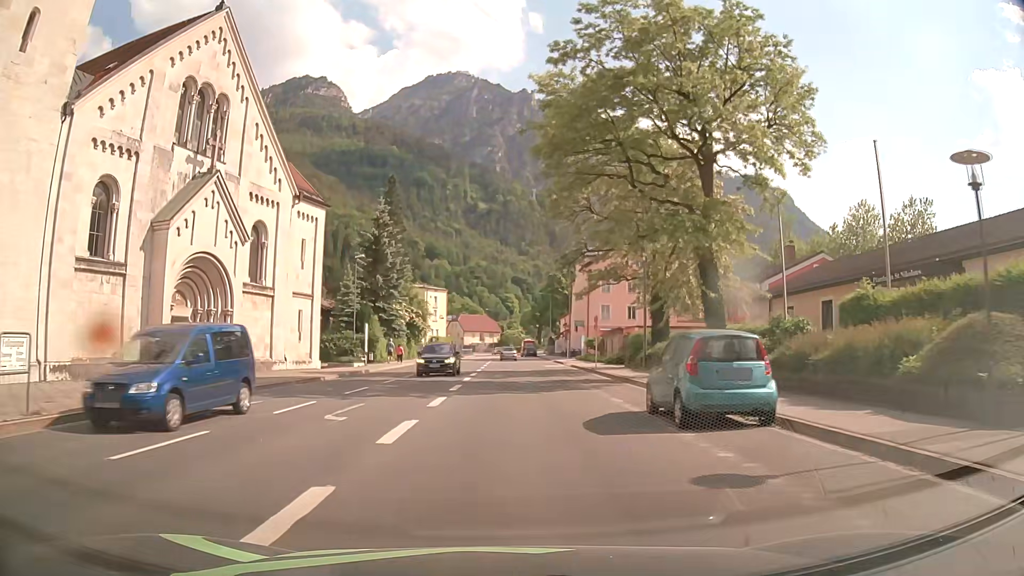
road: primary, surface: asphalt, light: Day
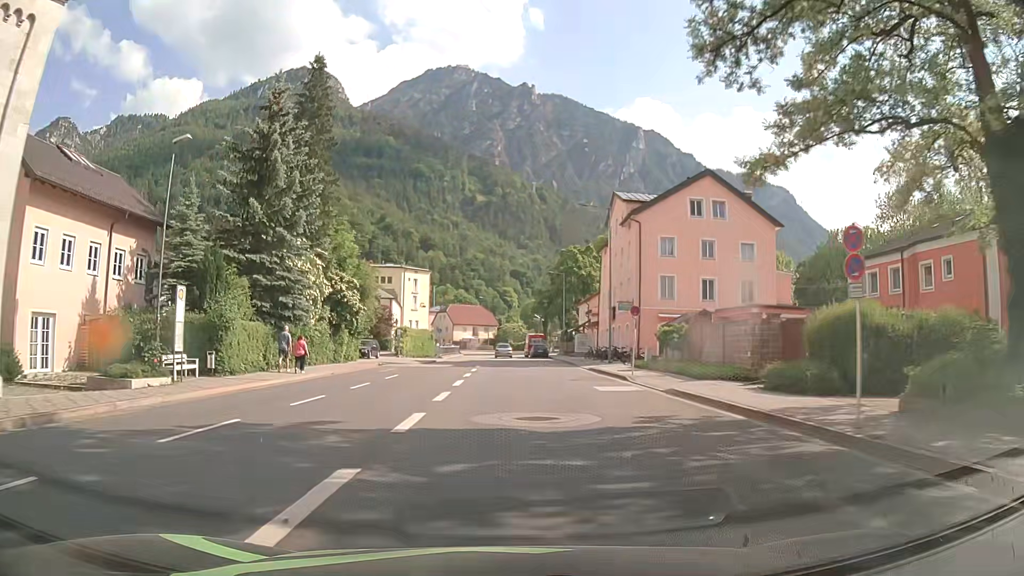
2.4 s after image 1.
(+0.5, +29.3) m; +2°
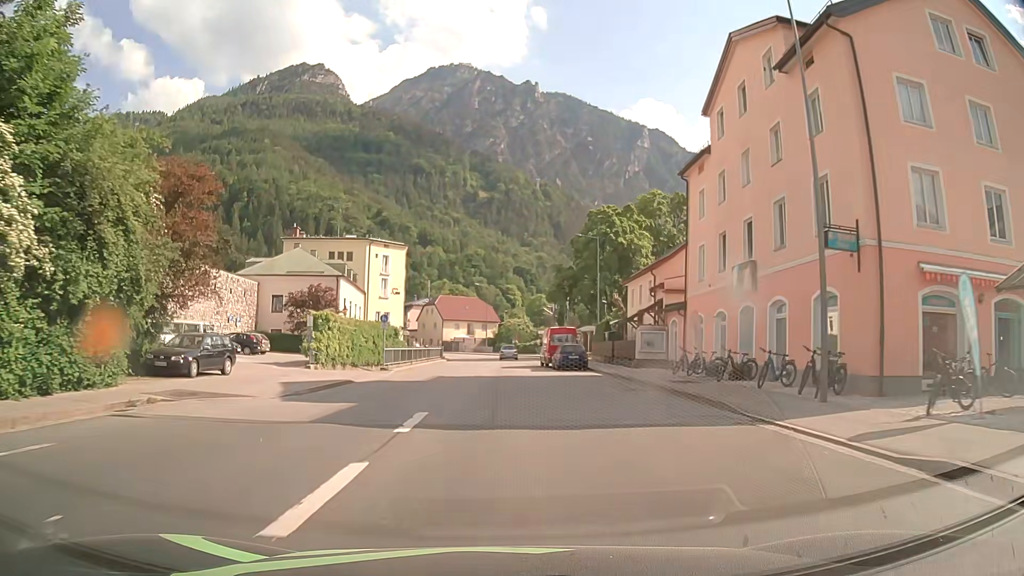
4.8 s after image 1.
(-0.3, +30.1) m; -1°
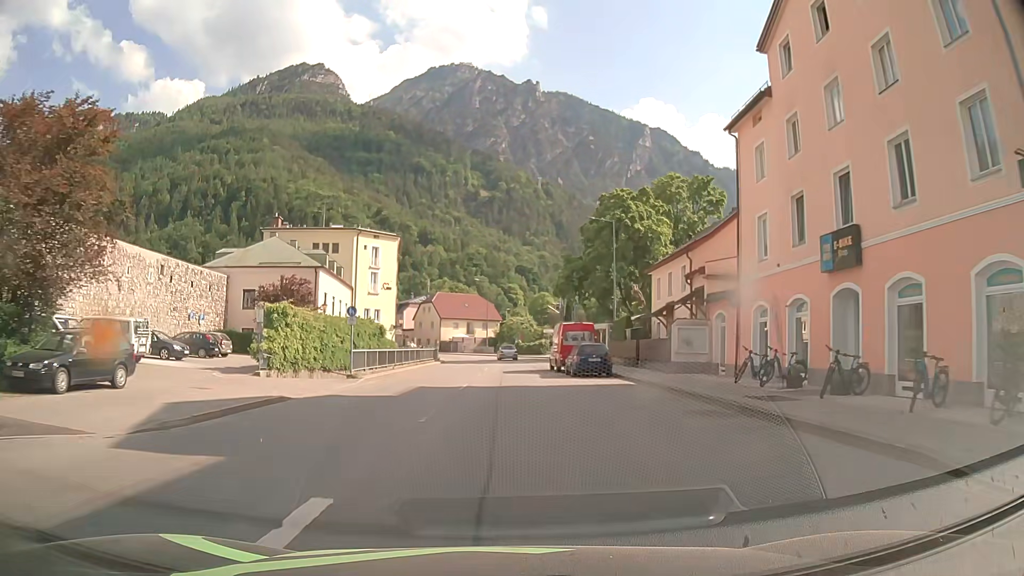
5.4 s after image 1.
(0.0, +7.6) m; 0°
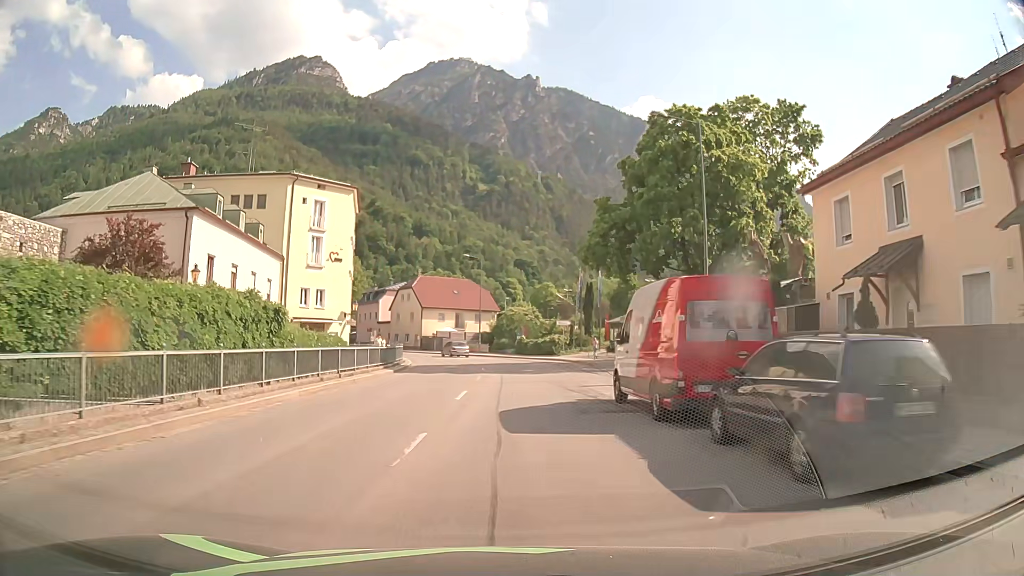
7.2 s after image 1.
(-0.1, +22.7) m; -1°
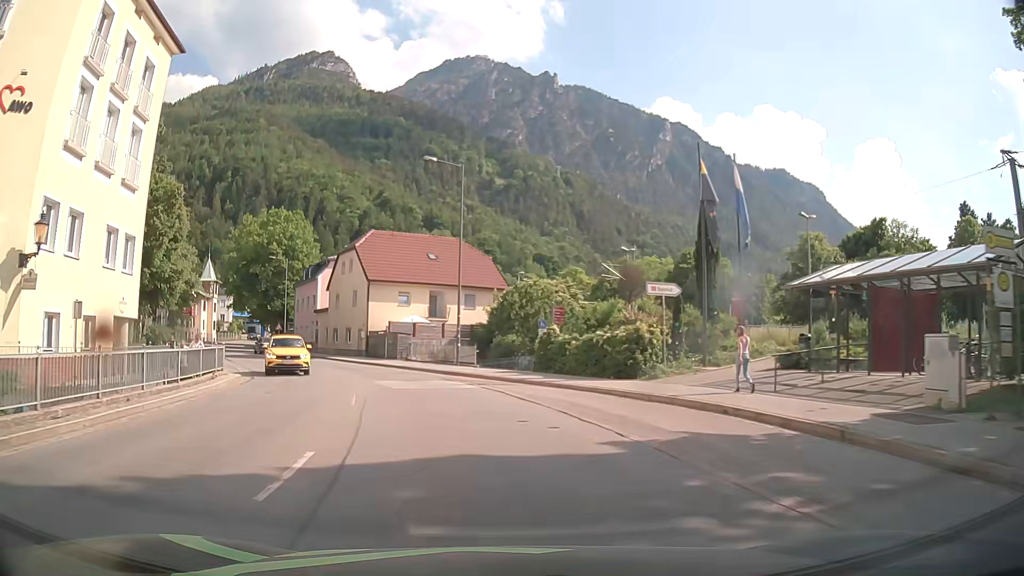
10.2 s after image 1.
(+1.0, +38.1) m; 0°
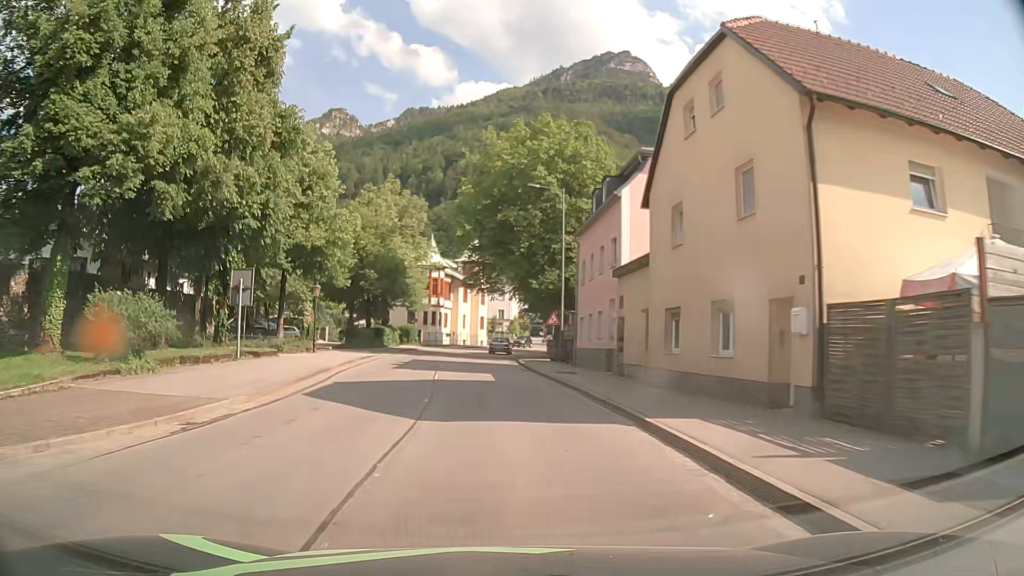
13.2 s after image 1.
(-9.1, +36.3) m; -27°
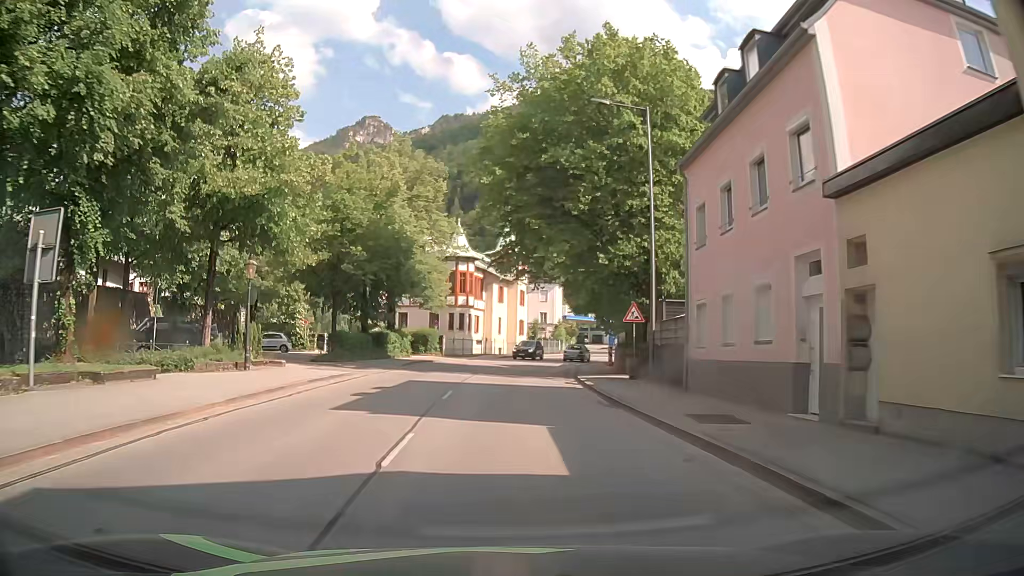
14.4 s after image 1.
(-0.5, +15.3) m; -3°
(0, +10) (0, +20) (+1, +30) (+2, +40) (+3, +50) (+6, +59) (+9, +69) (+13, +78) (+16, +88) (+17, +98) m
